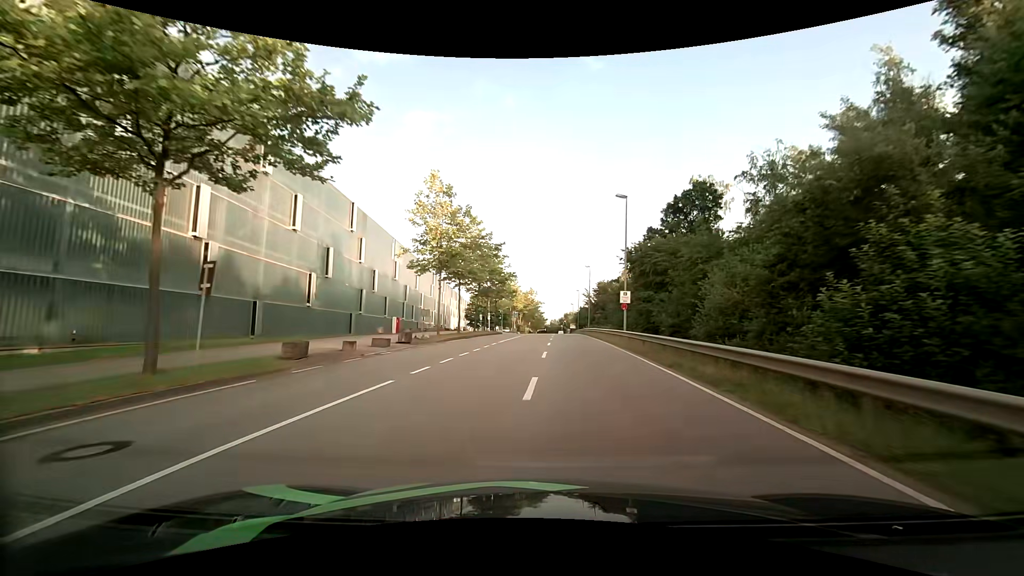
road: secondary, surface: asphalt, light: Day
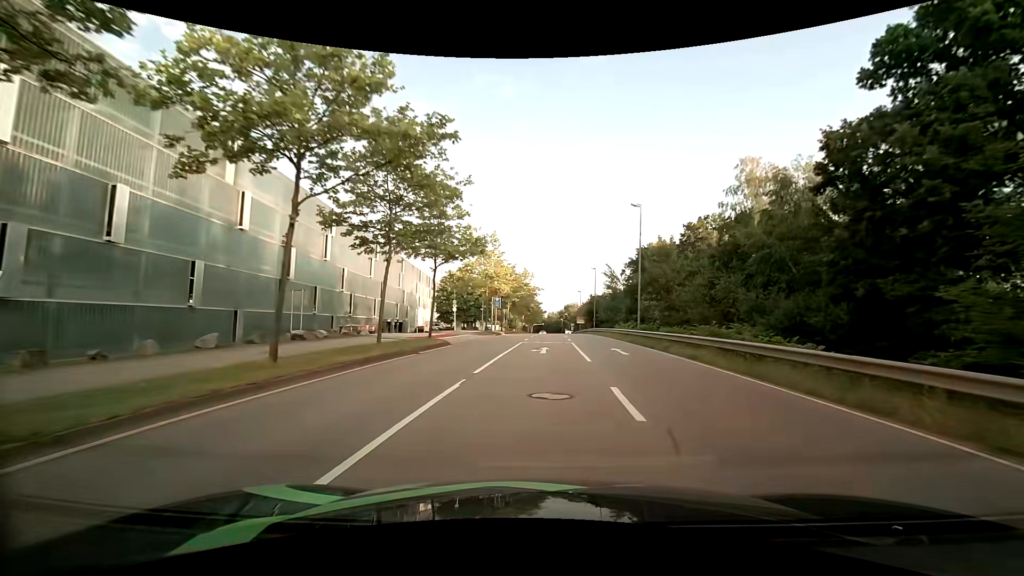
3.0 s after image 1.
(-0.3, +37.5) m; 0°
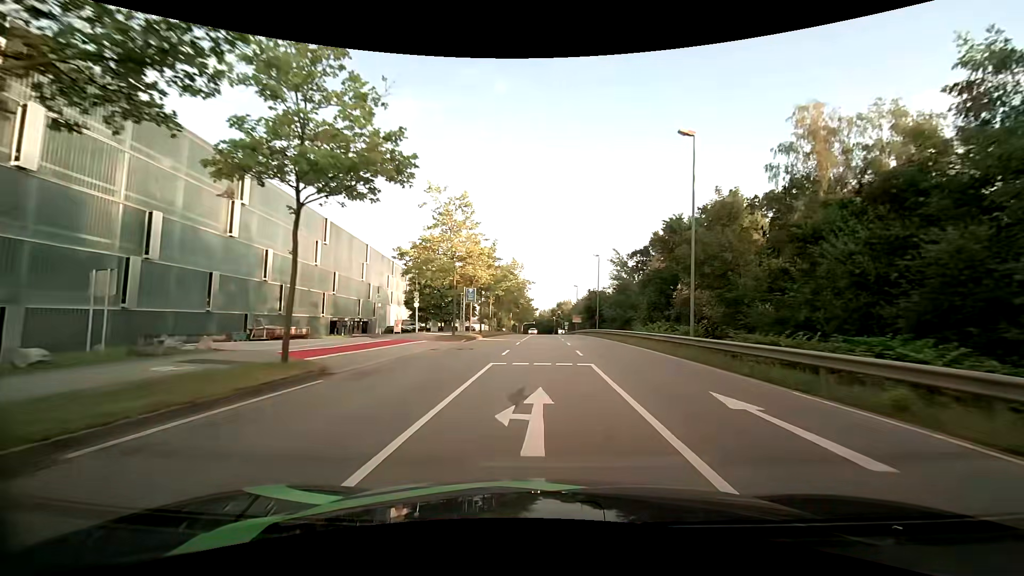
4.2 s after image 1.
(+0.2, +14.5) m; +1°
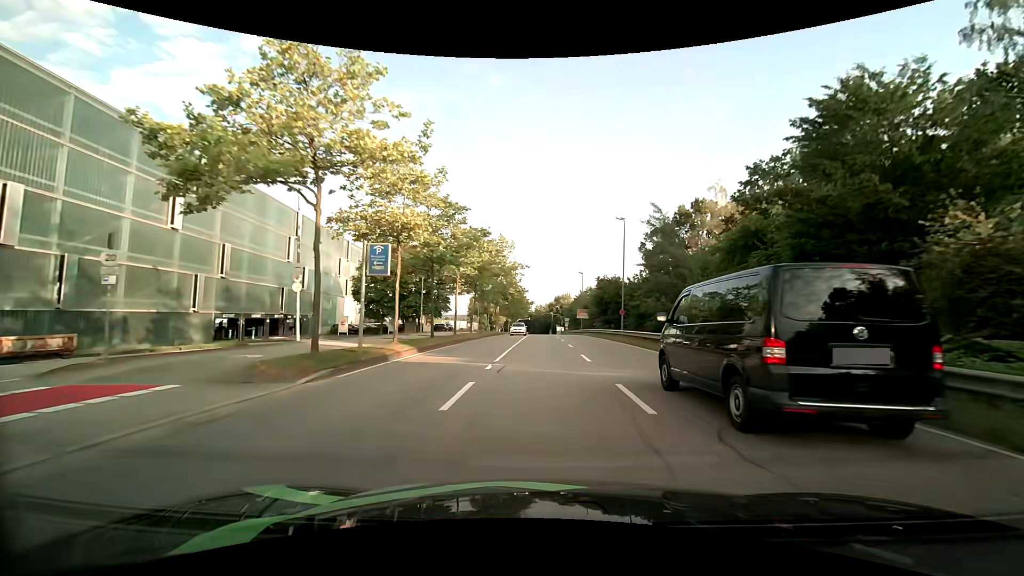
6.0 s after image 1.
(+0.1, +21.1) m; 0°
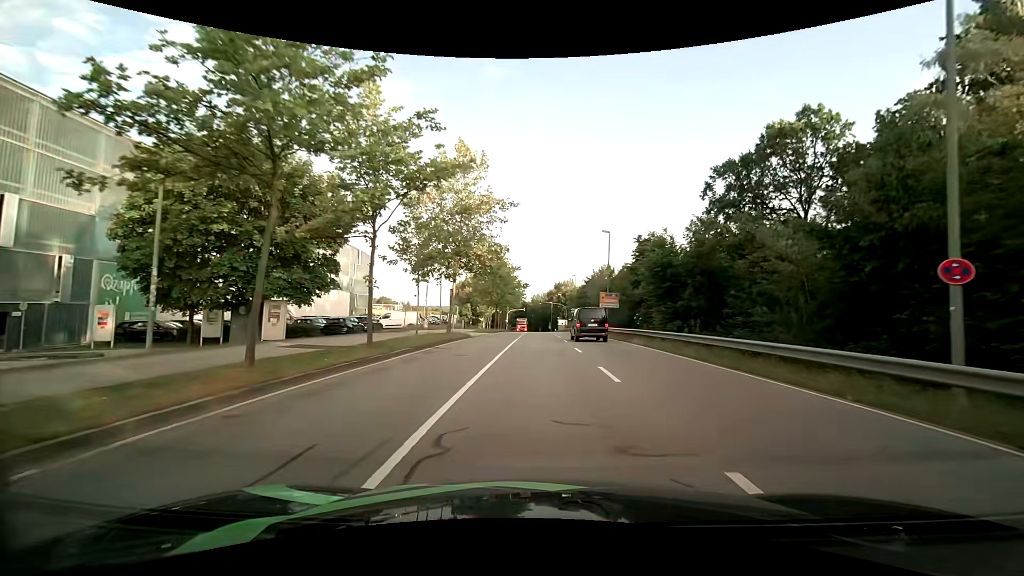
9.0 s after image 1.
(+0.1, +32.9) m; 0°
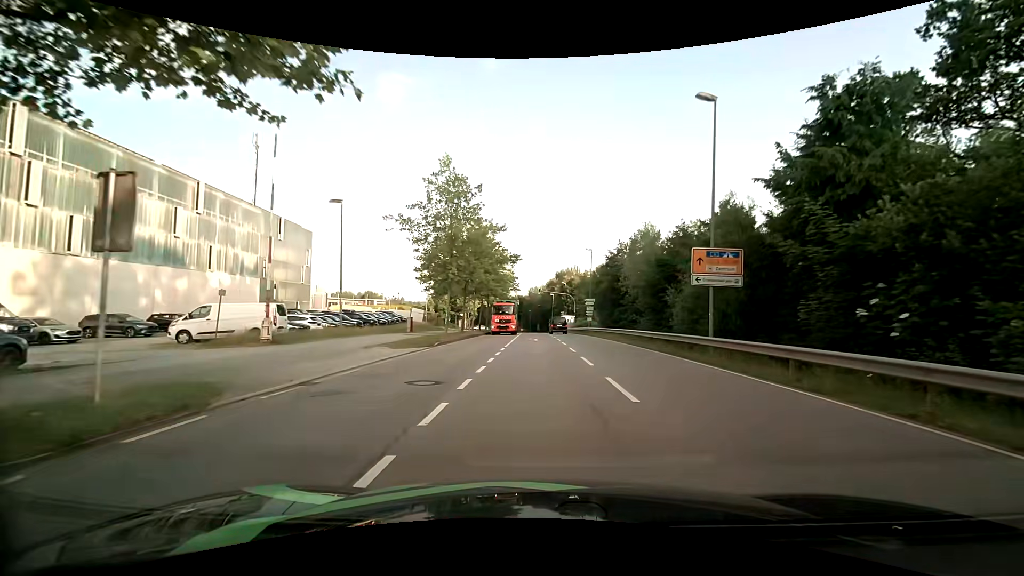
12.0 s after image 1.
(+0.1, +29.2) m; +1°
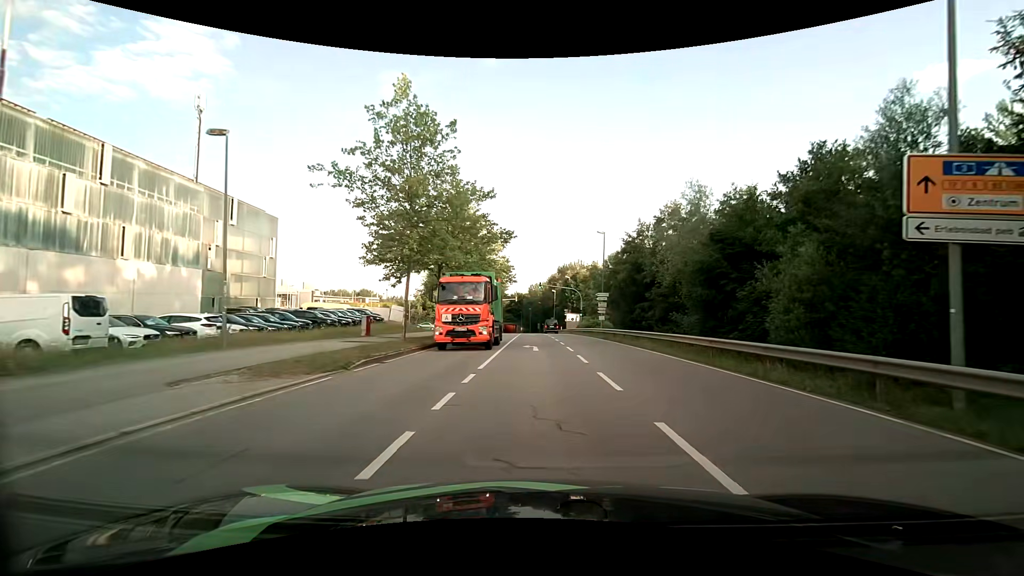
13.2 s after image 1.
(0.0, +11.0) m; 0°
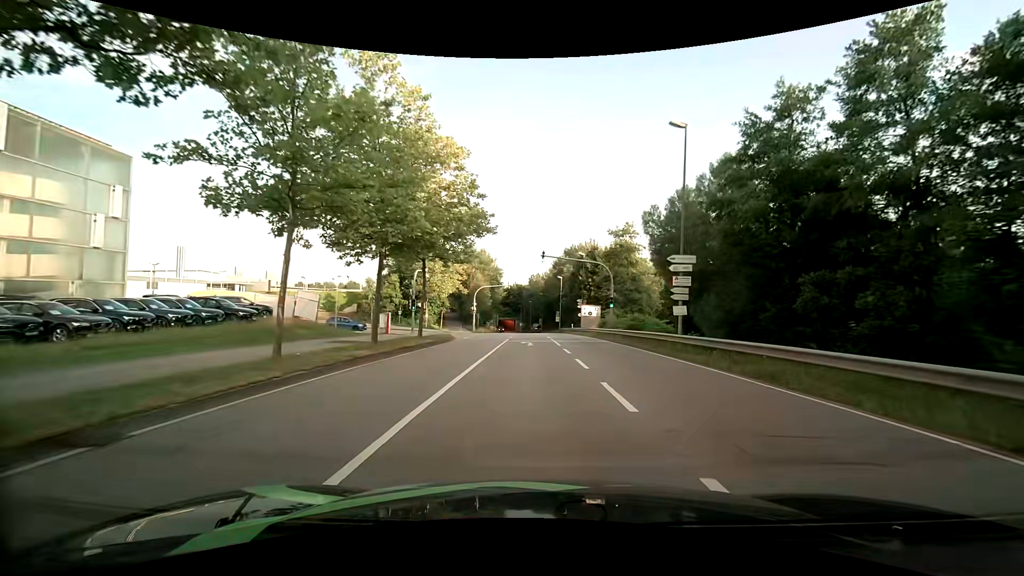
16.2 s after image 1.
(+0.1, +26.2) m; 0°
(0, +10) (0, +20) (0, +30) (-1, +40) (-1, +50) (-8, +56) (-18, +57) (-28, +58) (-38, +58) (-48, +58) m
